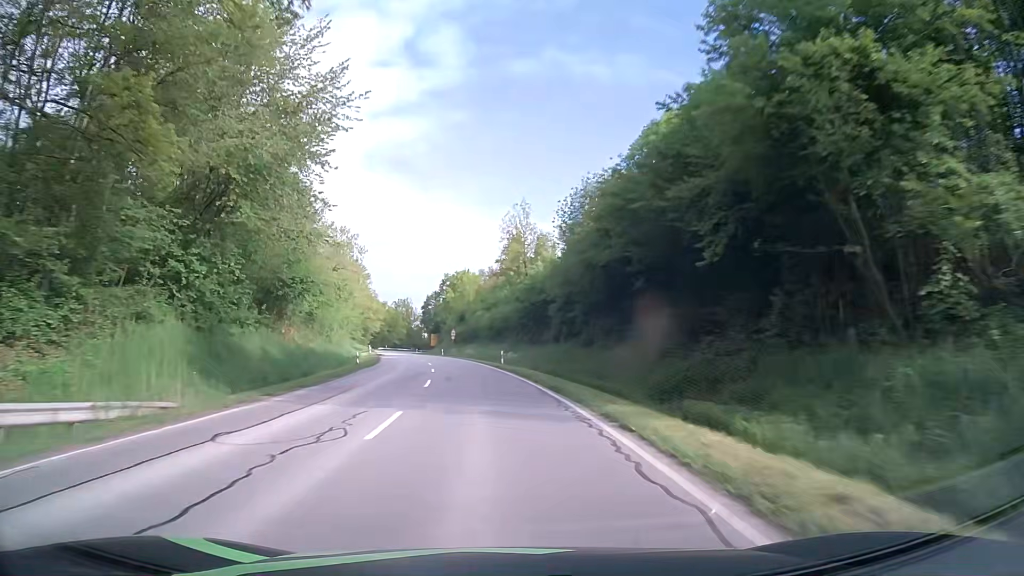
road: secondary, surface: asphalt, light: Day
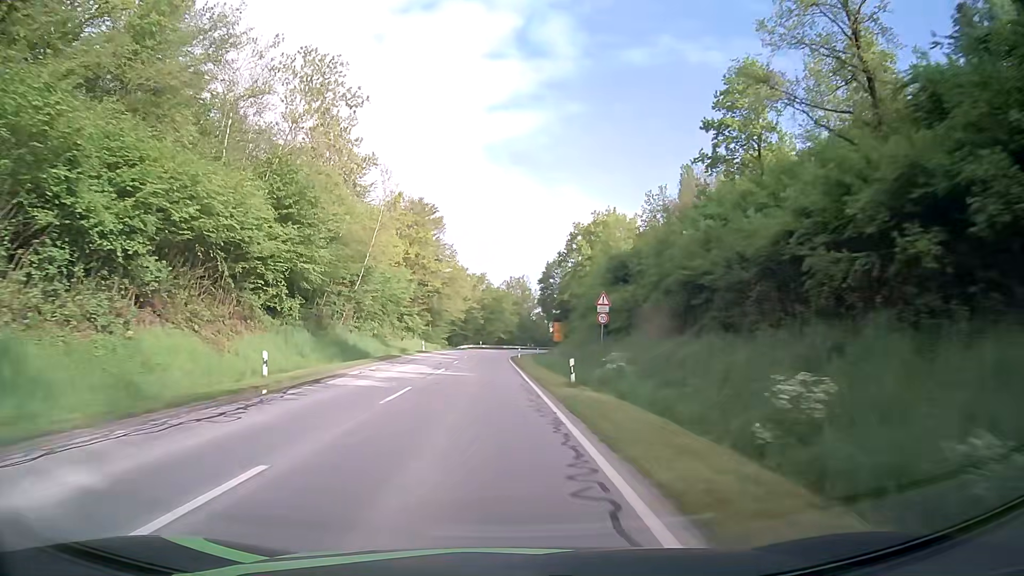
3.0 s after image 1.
(-6.1, +66.6) m; -11°
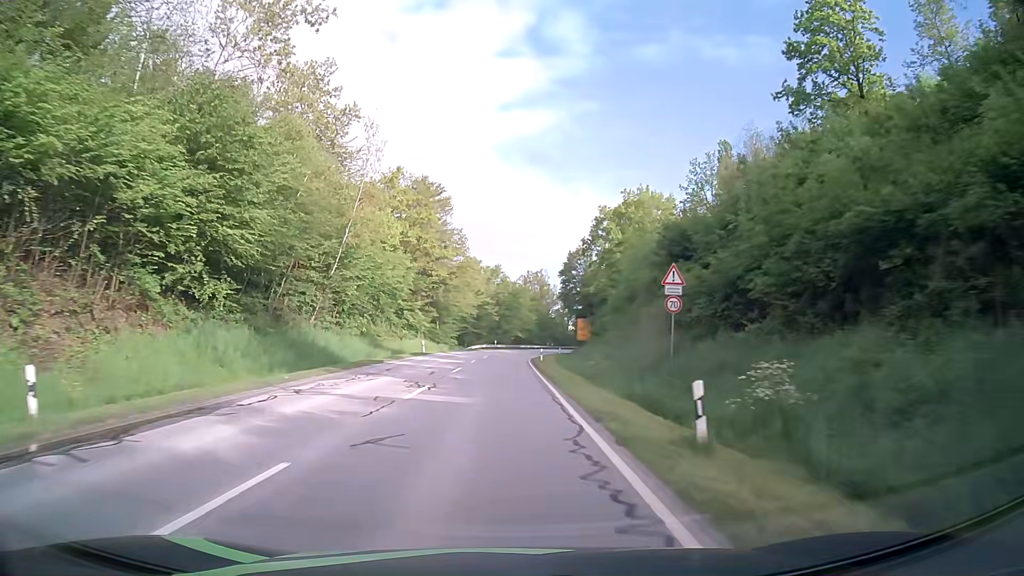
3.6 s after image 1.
(-0.2, +11.9) m; -1°
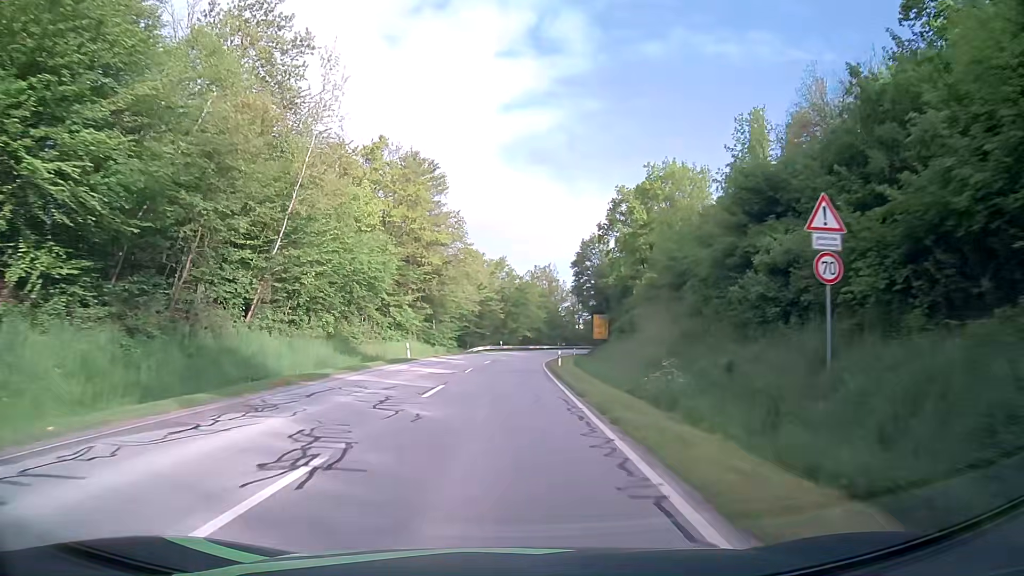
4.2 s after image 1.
(0.0, +11.4) m; 0°
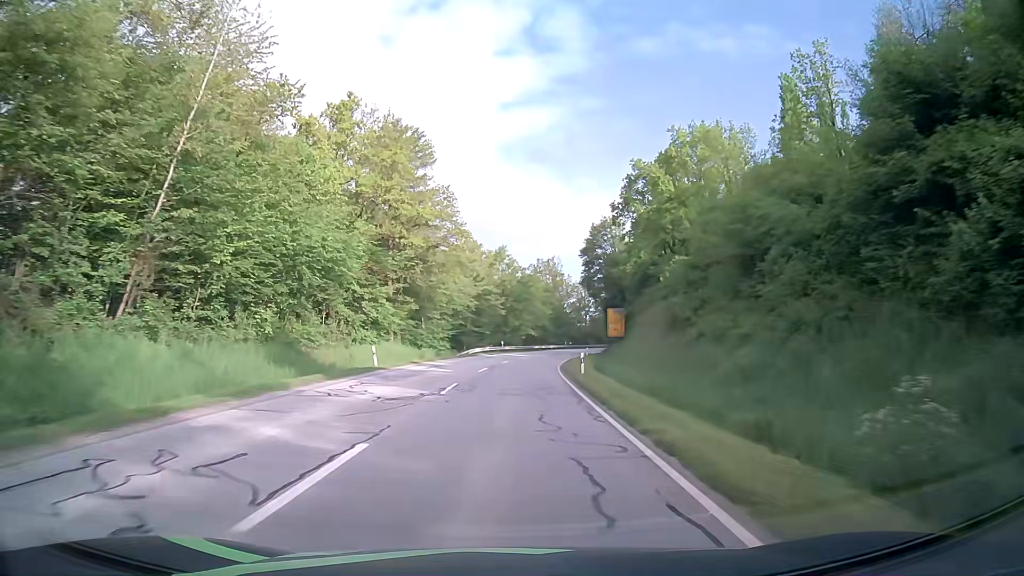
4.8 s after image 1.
(-0.1, +11.1) m; -1°
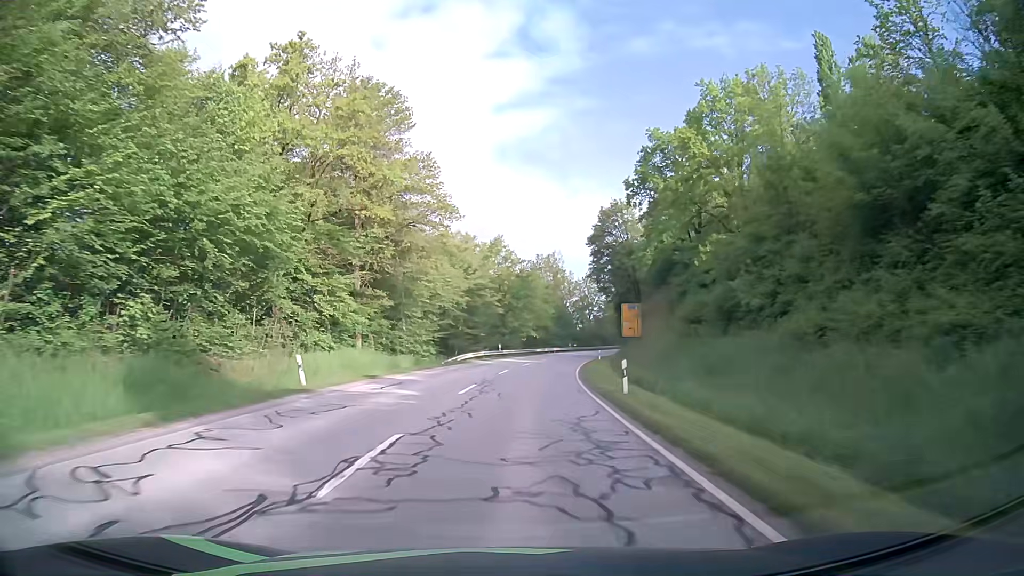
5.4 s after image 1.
(0.0, +10.8) m; 0°
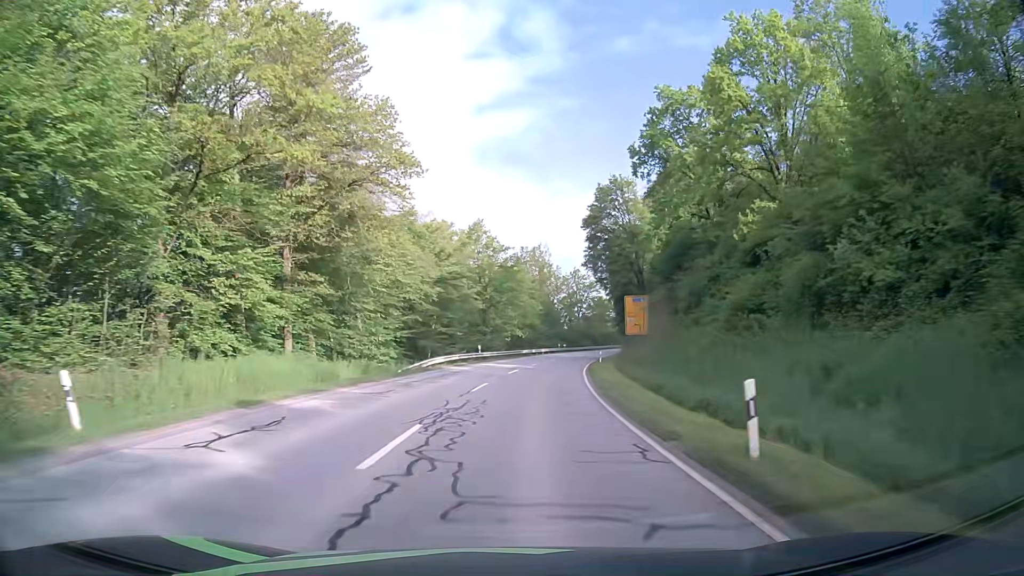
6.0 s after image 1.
(+0.1, +10.7) m; +1°
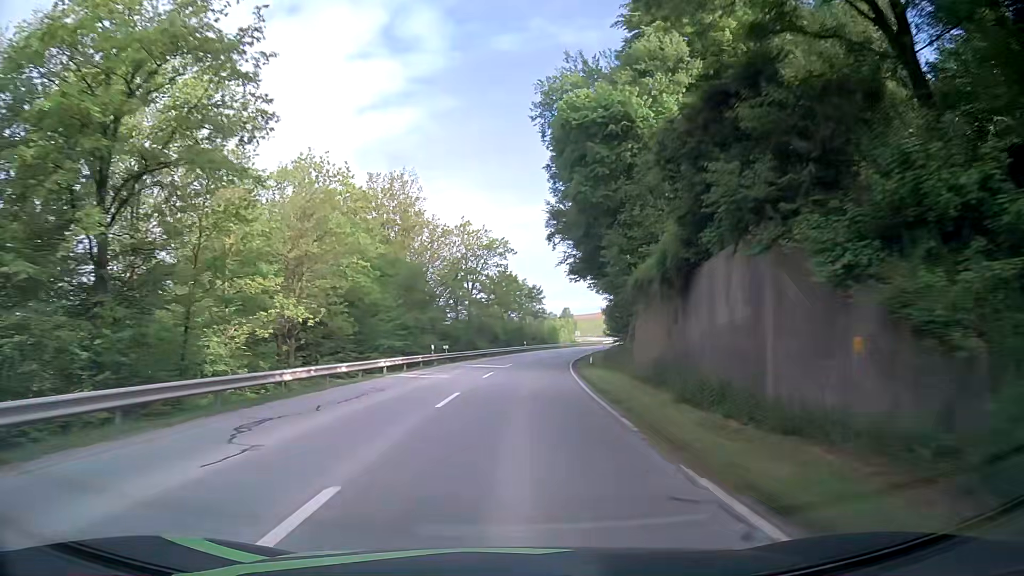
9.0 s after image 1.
(+4.6, +53.3) m; +10°
(0, +10) (0, +20) (+1, +30) (+2, +40) (+3, +50) (+5, +60) (+7, +70) (+9, +79) (+11, +89) (+13, +99) m
